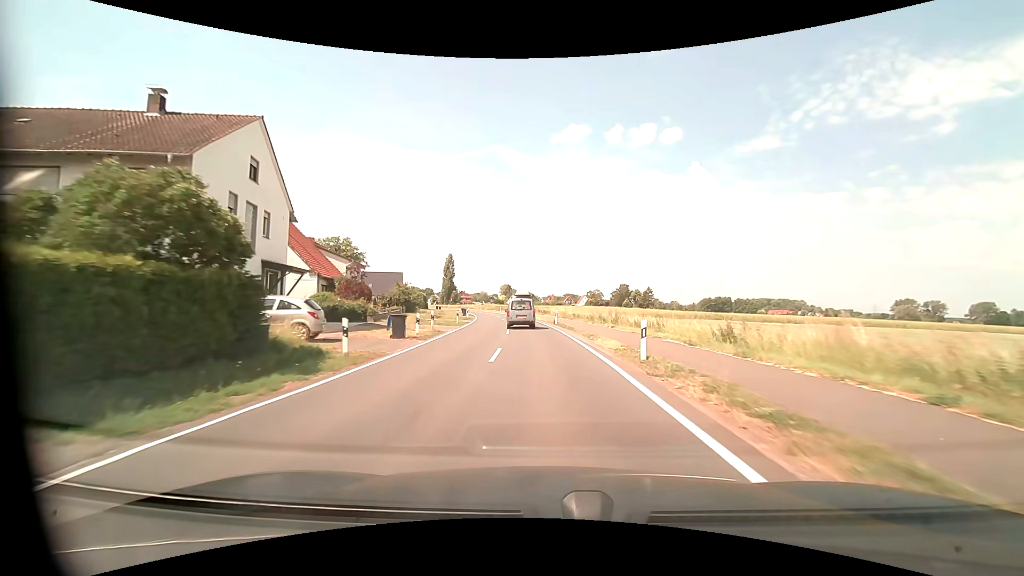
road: tertiary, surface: asphalt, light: Day
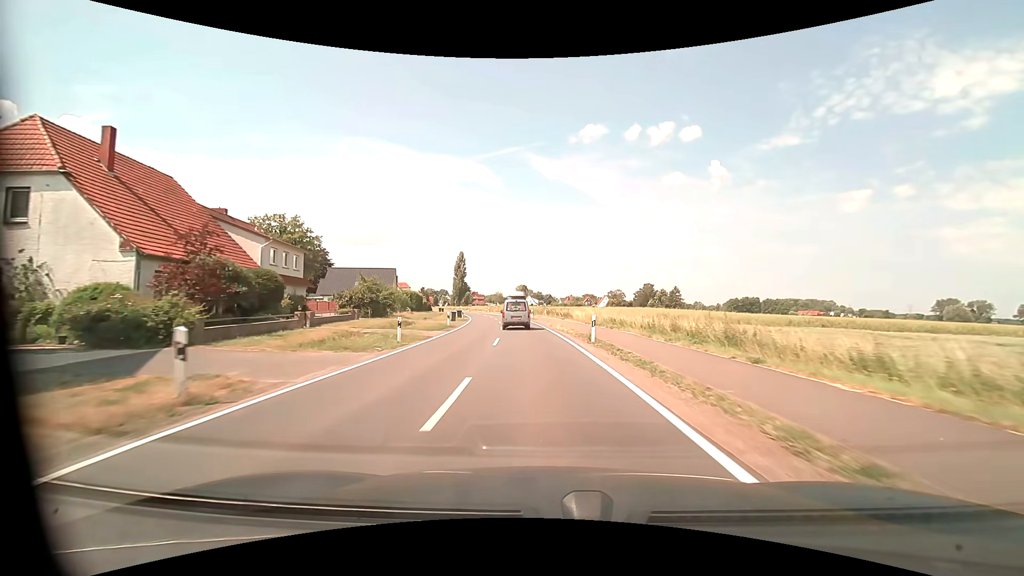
(-0.3, +18.7) m; -2°
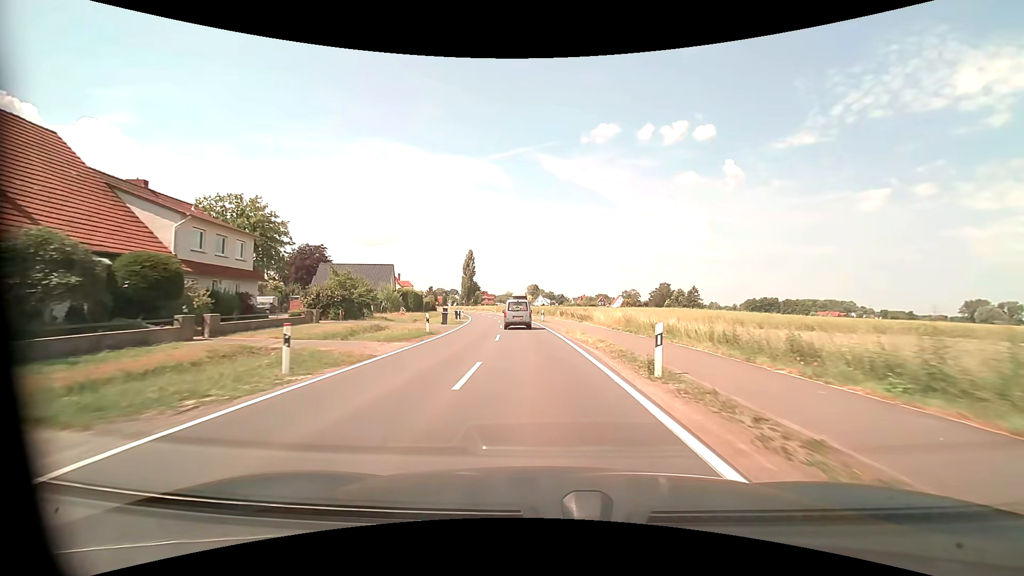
(-0.1, +9.3) m; -1°
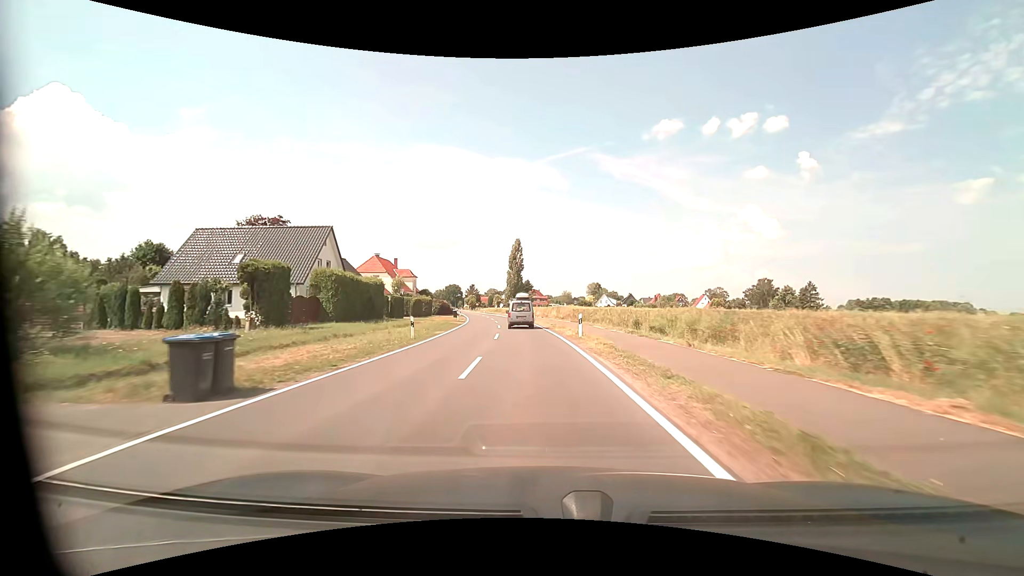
(-2.7, +47.0) m; -7°
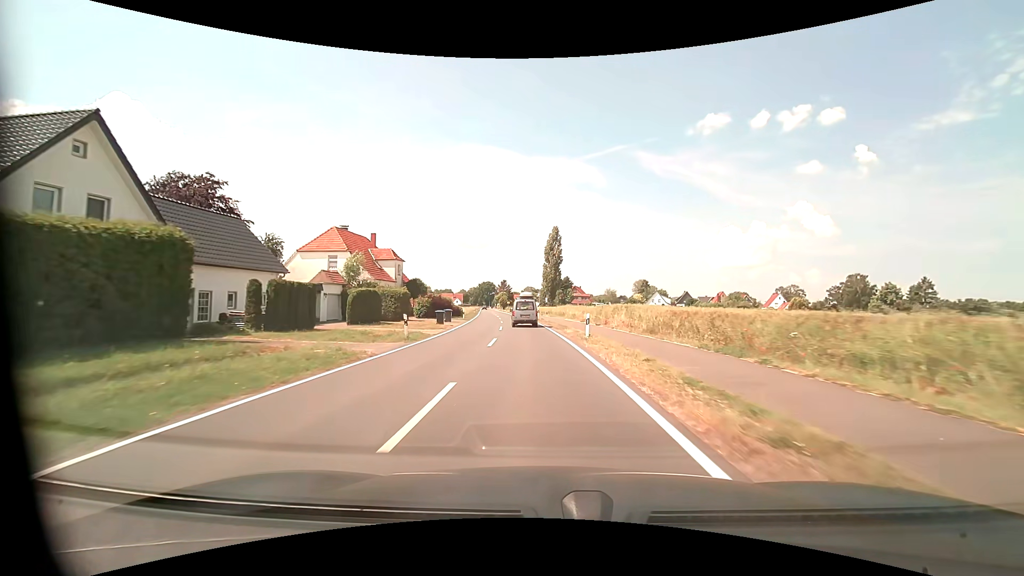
(-1.1, +29.0) m; -4°
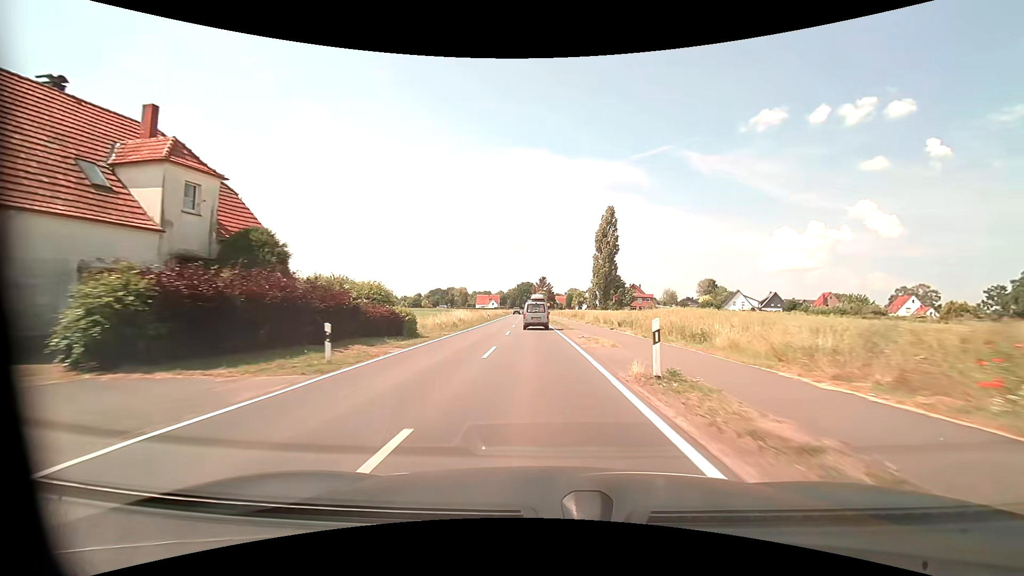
(-1.8, +39.4) m; -5°
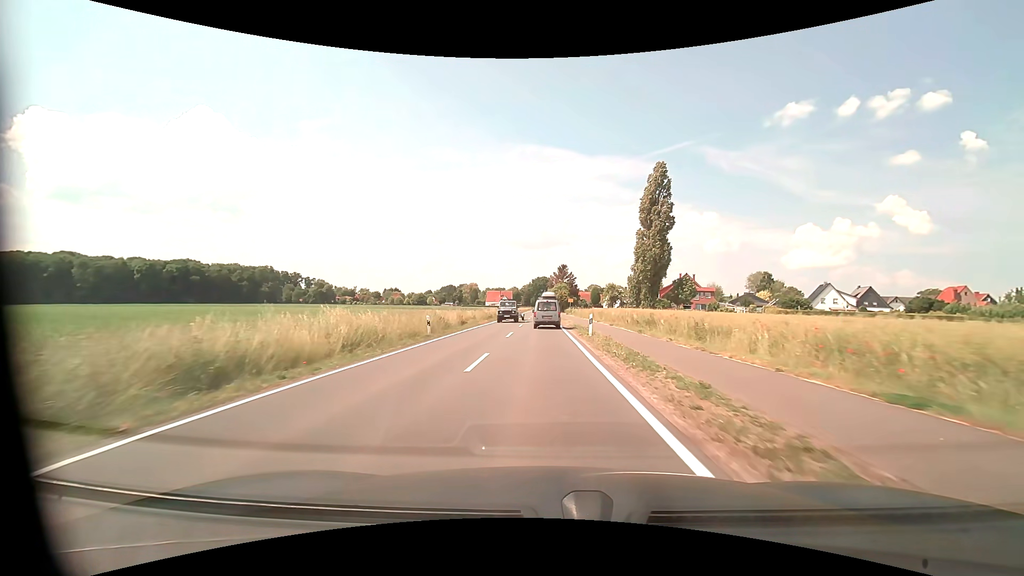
(-0.8, +39.4) m; -2°
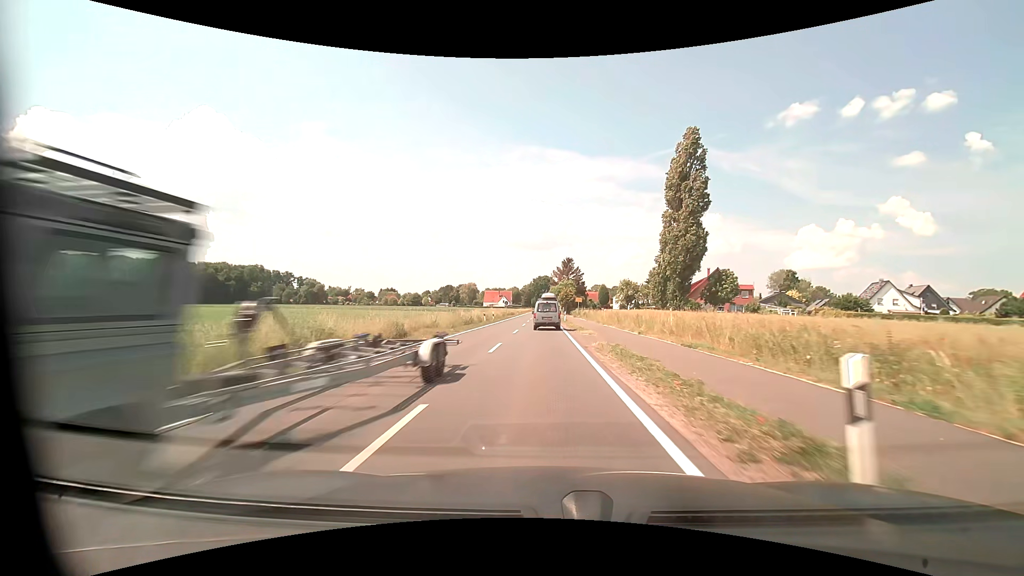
(0.0, +19.4) m; 0°
(0, +10) (0, +20) (0, +30) (0, +40) (0, +50) (0, +60) (0, +70) (0, +80) (0, +90) (-1, +100) m
